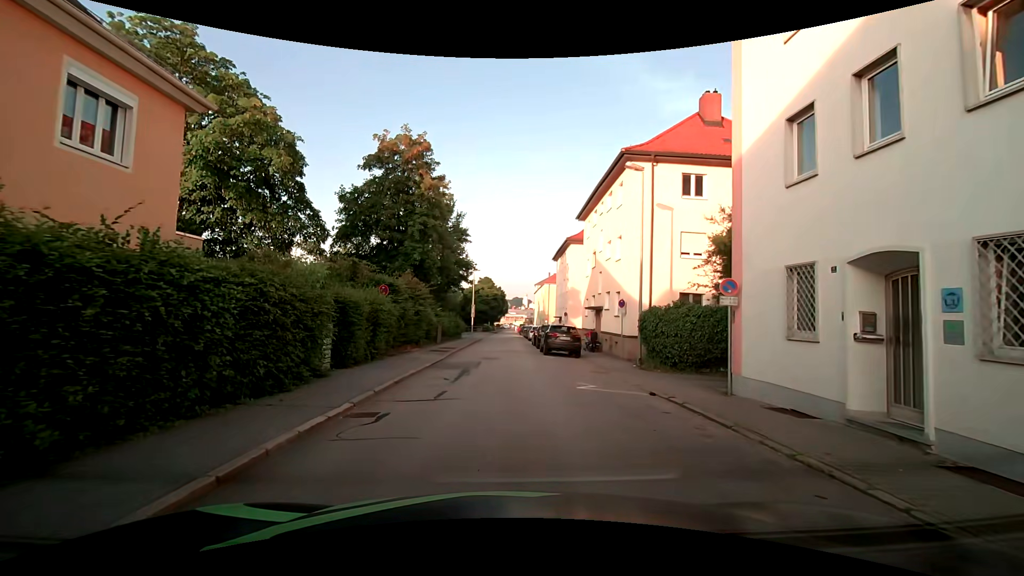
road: residential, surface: asphalt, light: Day
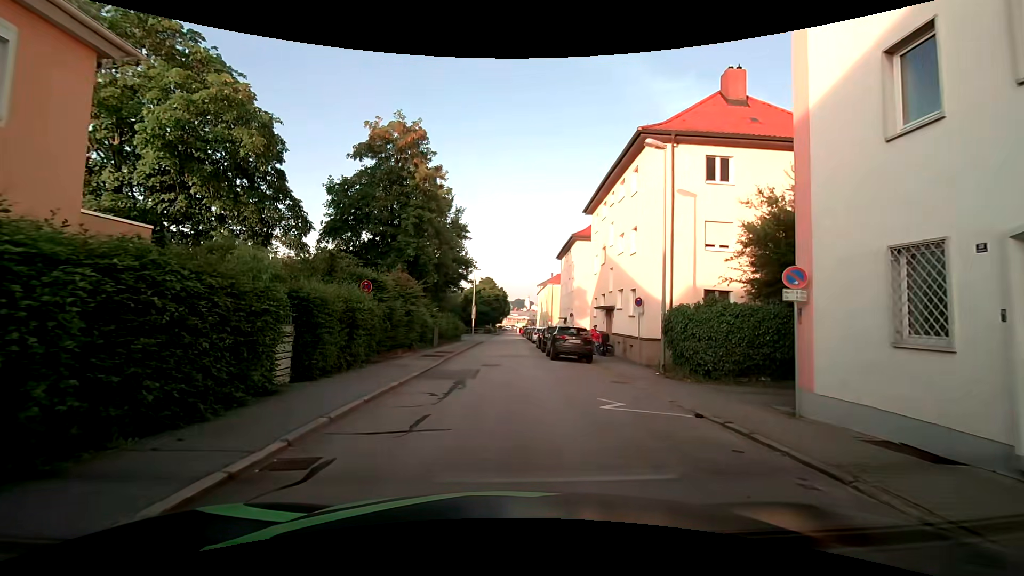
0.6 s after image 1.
(0.0, +2.7) m; -1°
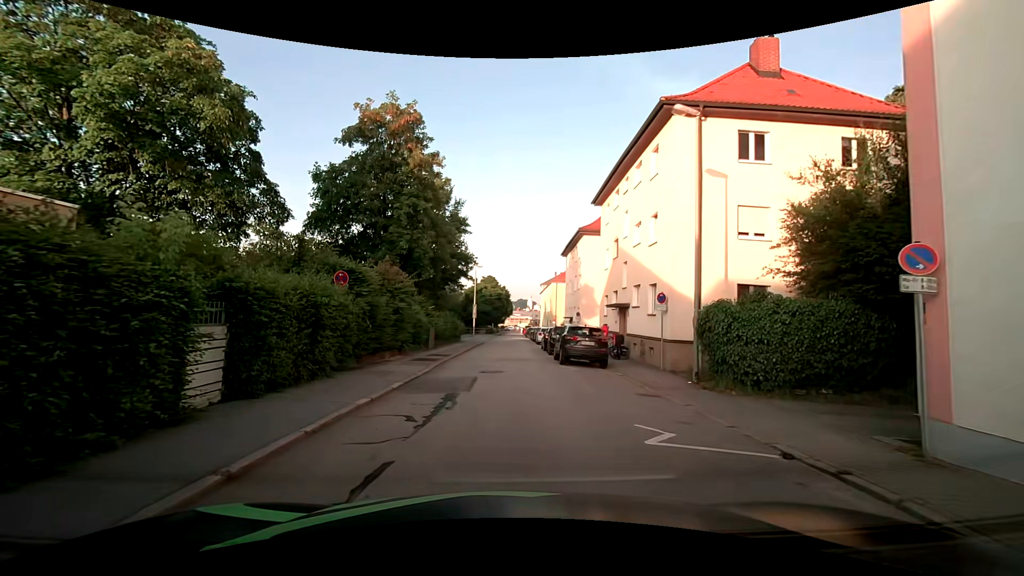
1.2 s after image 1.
(0.0, +2.8) m; 0°
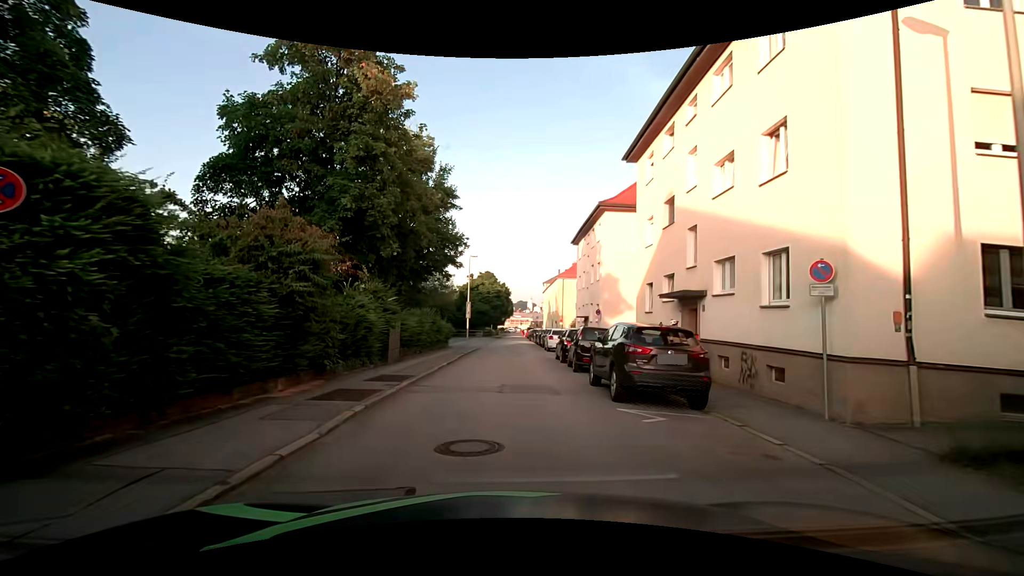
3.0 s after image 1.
(0.0, +9.4) m; 0°
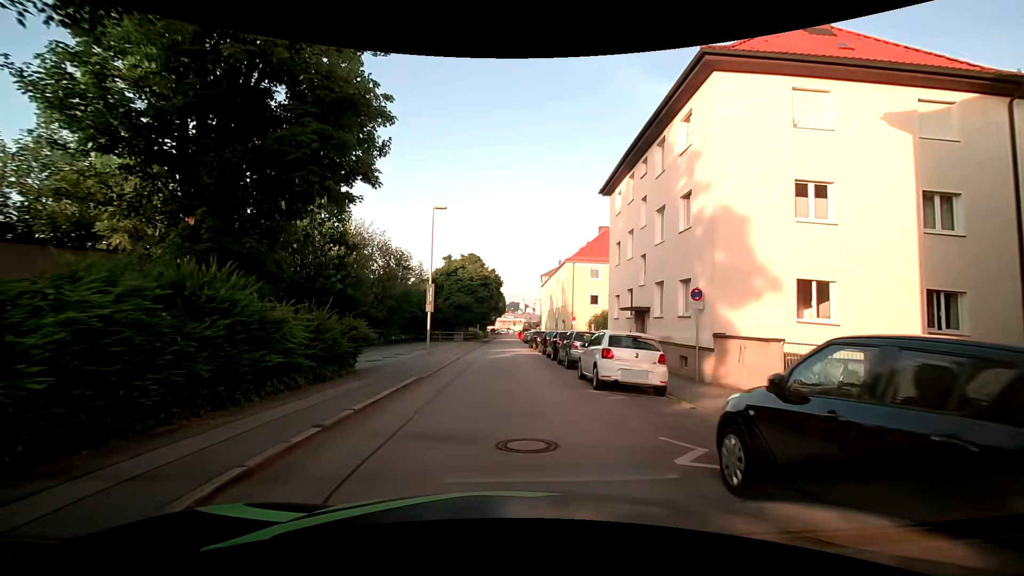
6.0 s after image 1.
(+0.3, +19.0) m; +1°
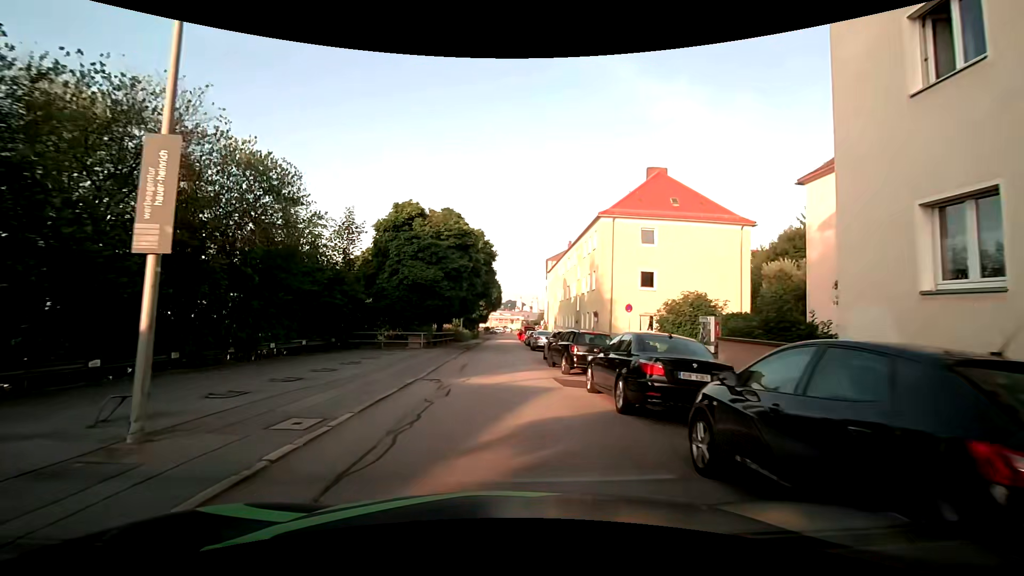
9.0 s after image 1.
(+0.1, +21.0) m; 0°
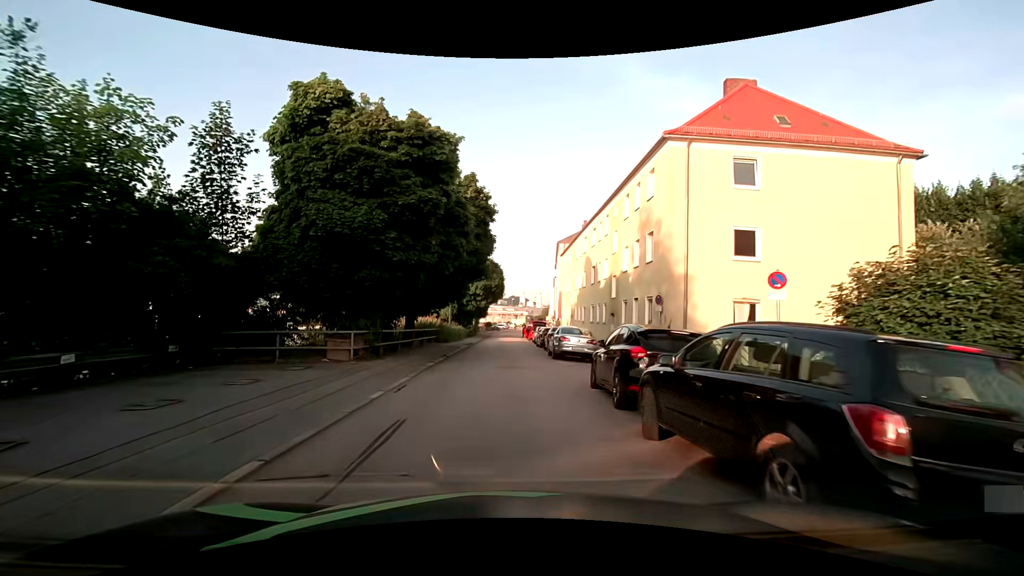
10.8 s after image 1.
(0.0, +12.7) m; 0°
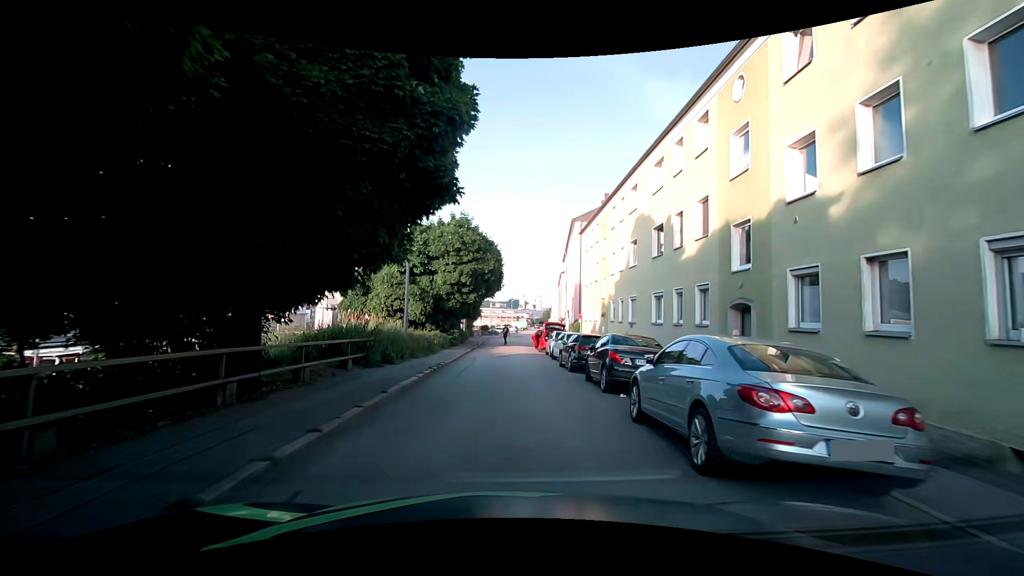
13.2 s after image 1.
(0.0, +15.6) m; 0°
(0, +10) (0, +20) (0, +30) (+1, +40) (+1, +50) (+2, +60) (+4, +70) (+4, +80) (+5, +90) (+5, +100) m
